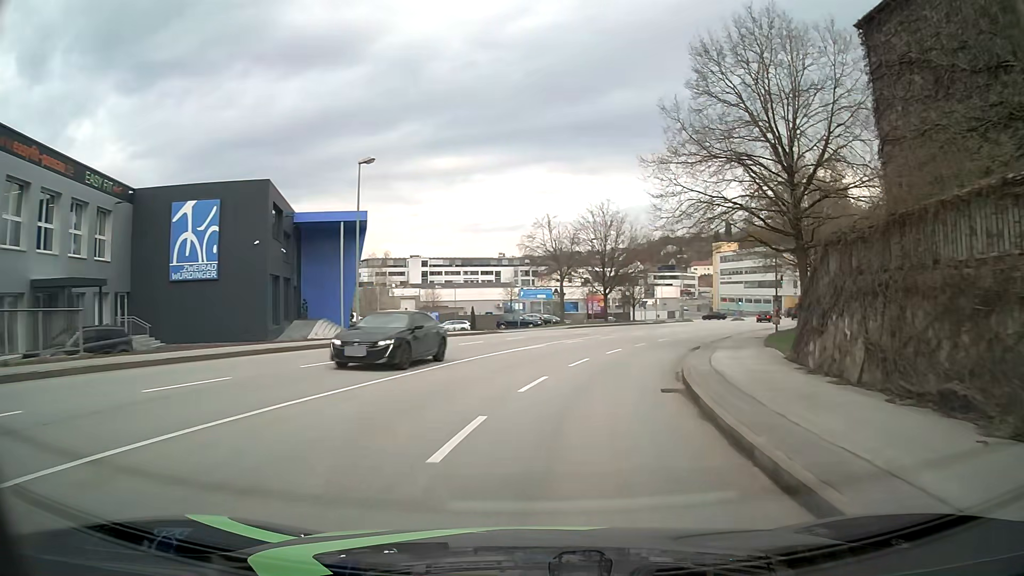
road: tertiary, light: Day
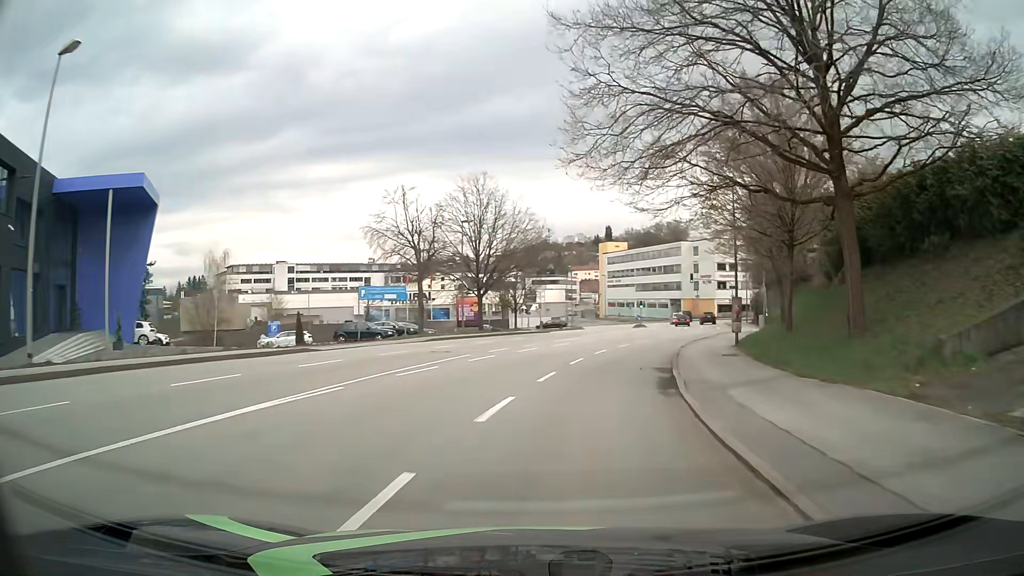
(+1.3, +15.1) m; +10°
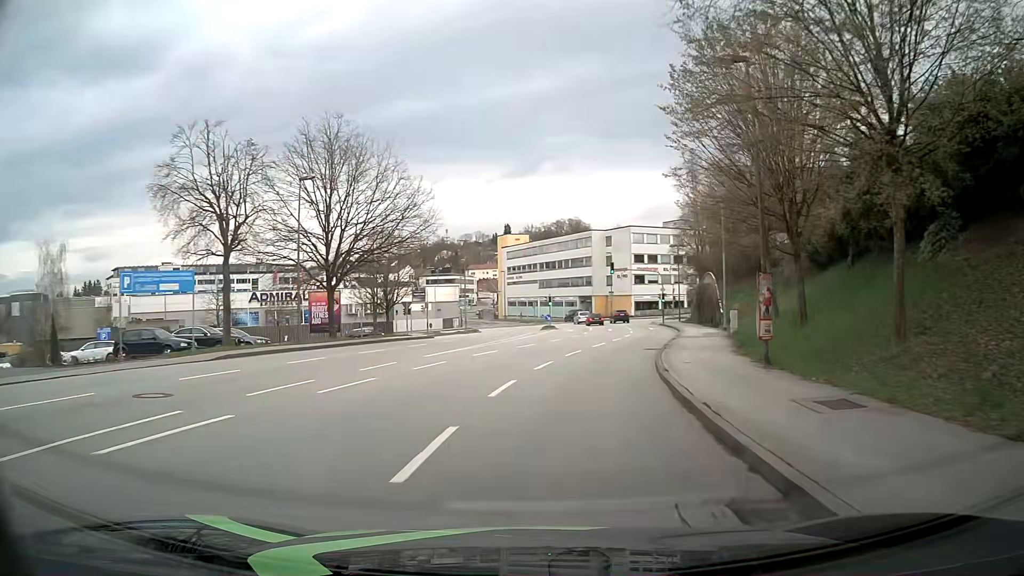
(+1.3, +15.1) m; +9°
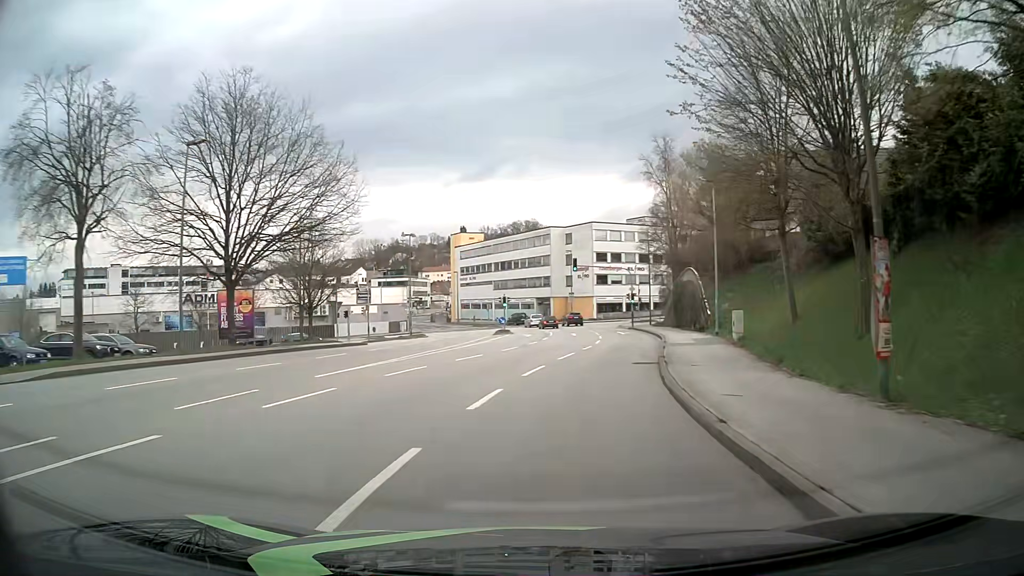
(+0.3, +7.6) m; +4°
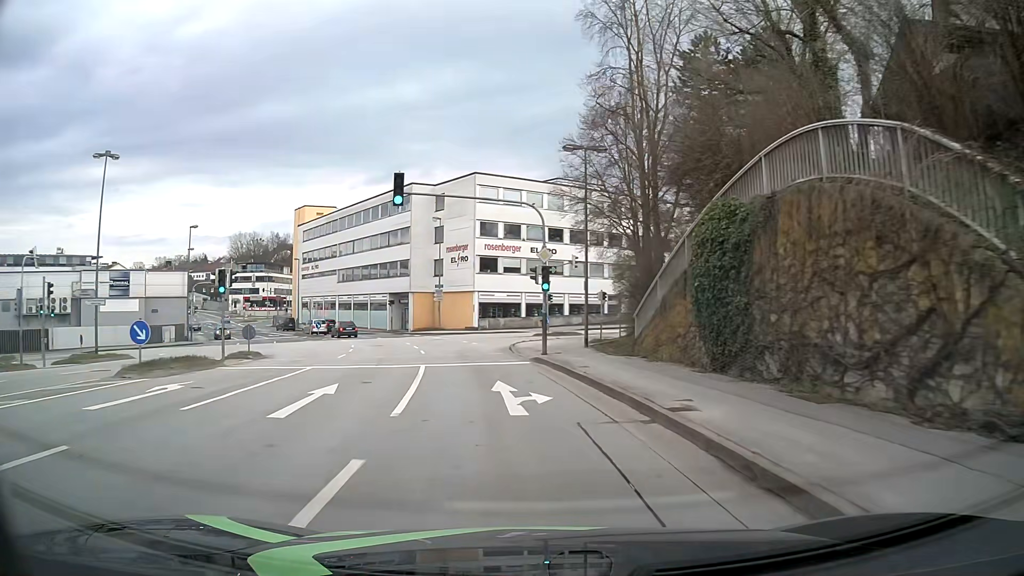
(+4.8, +35.8) m; +9°
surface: asphalt
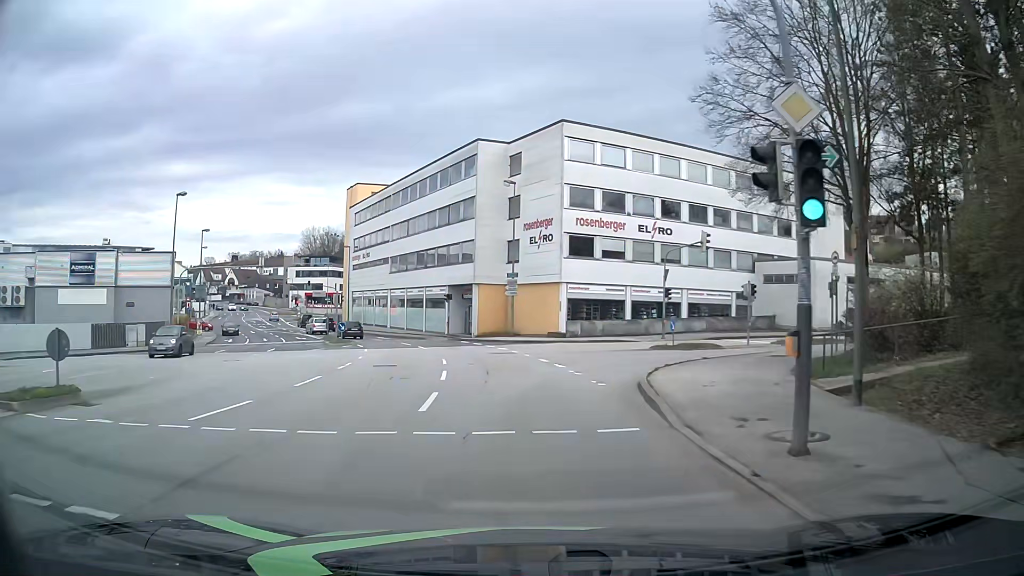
(-1.2, +16.5) m; -8°
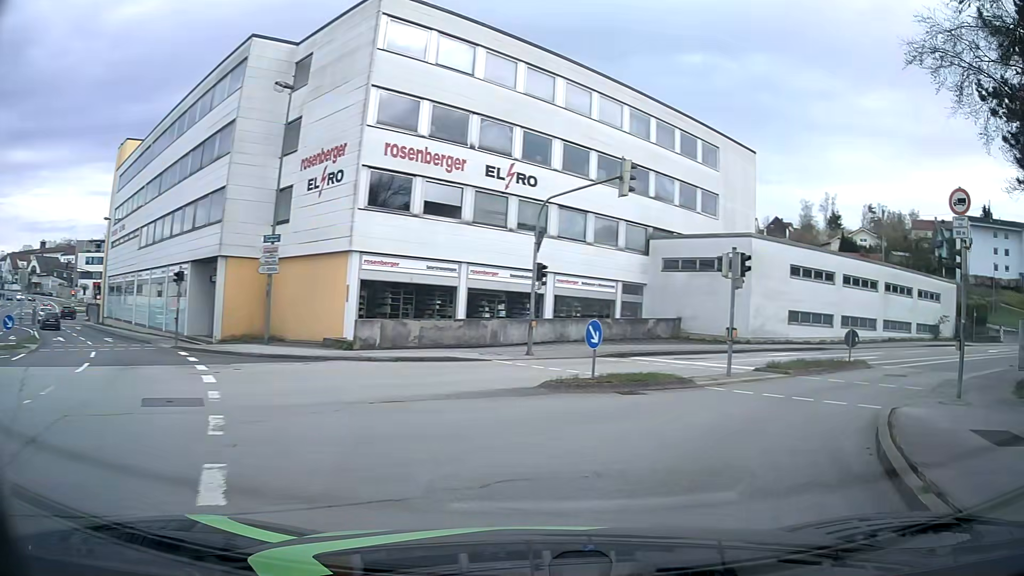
(+0.8, +18.1) m; +15°
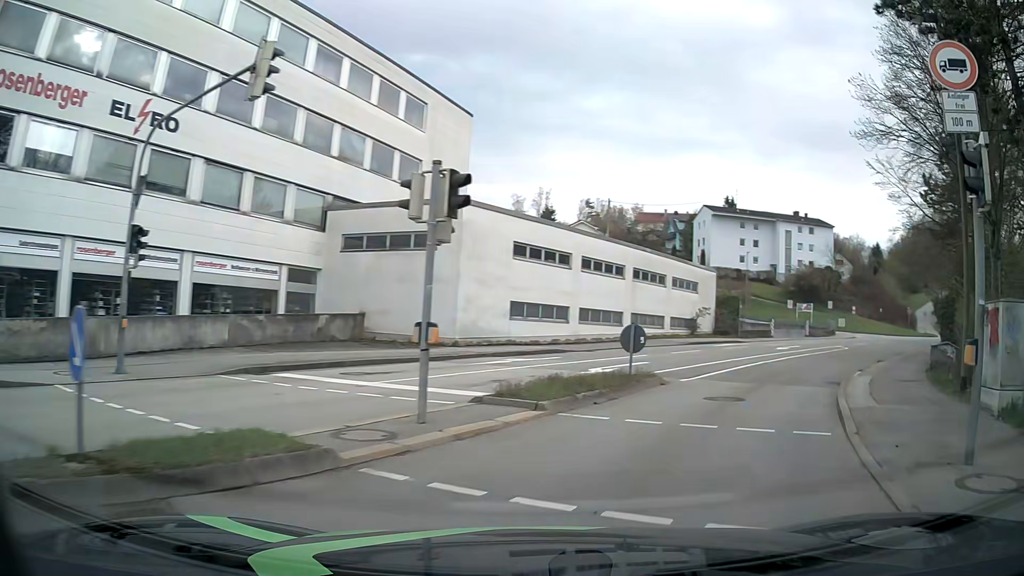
(+1.9, +8.6) m; +25°
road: residential
(+2, +10) (+7, +19) (+13, +27) (+19, +34) (+26, +41) (+33, +48) (+41, +54) (+50, +59) (+59, +63) (+69, +67) m
